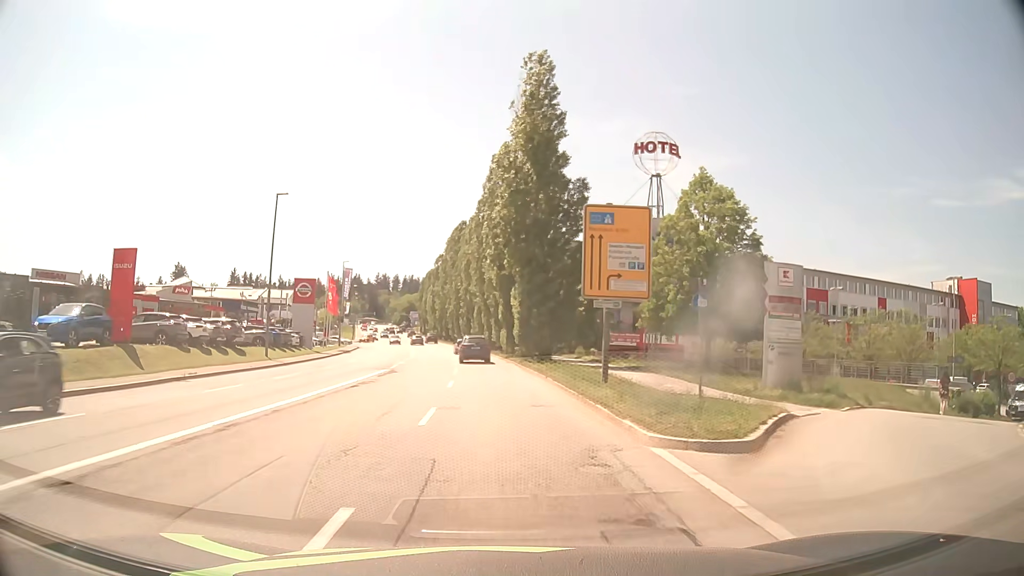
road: tertiary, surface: asphalt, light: Day
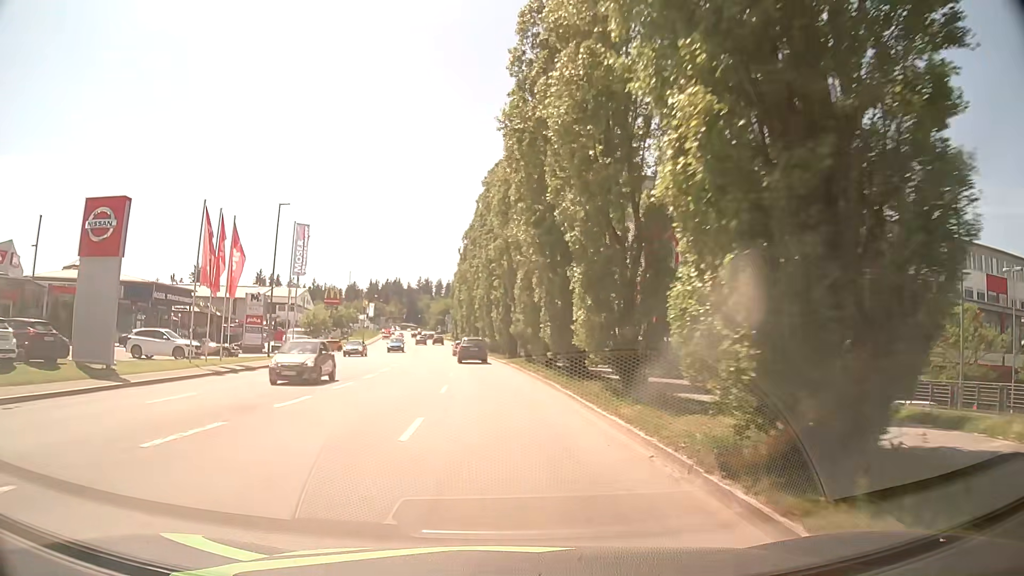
(-1.6, +38.0) m; -5°
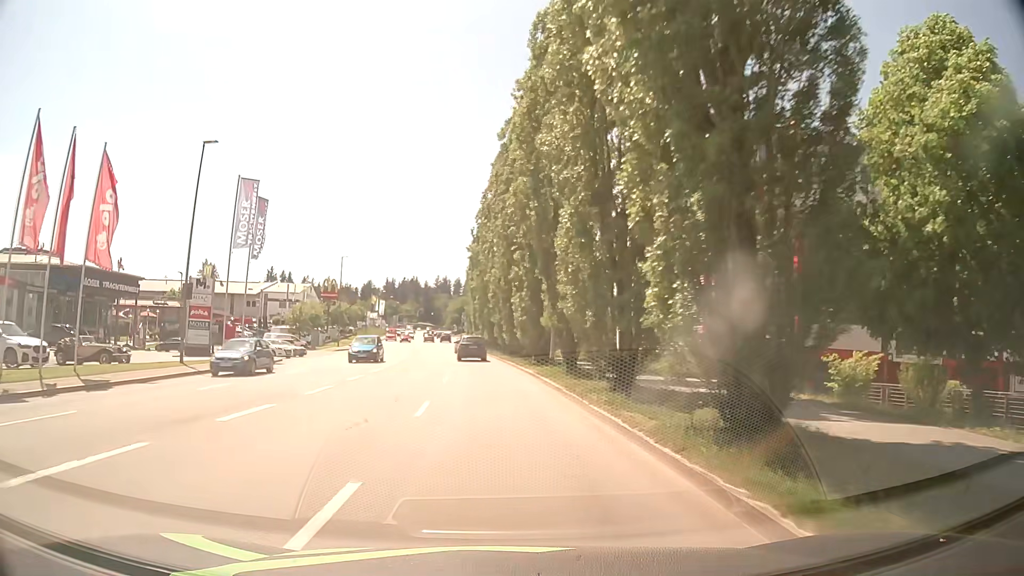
(0.0, +15.1) m; -1°
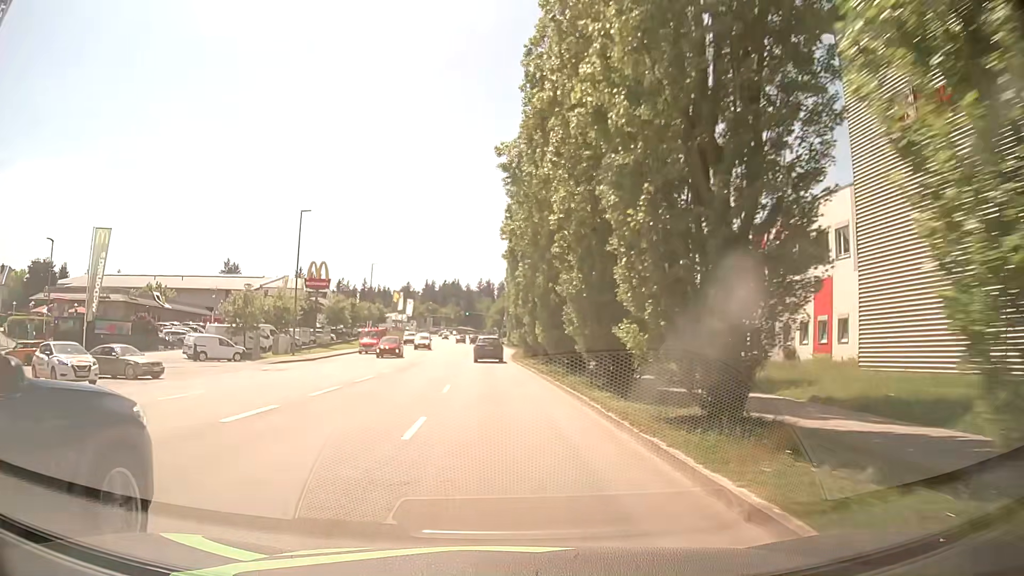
(-1.1, +30.3) m; -4°
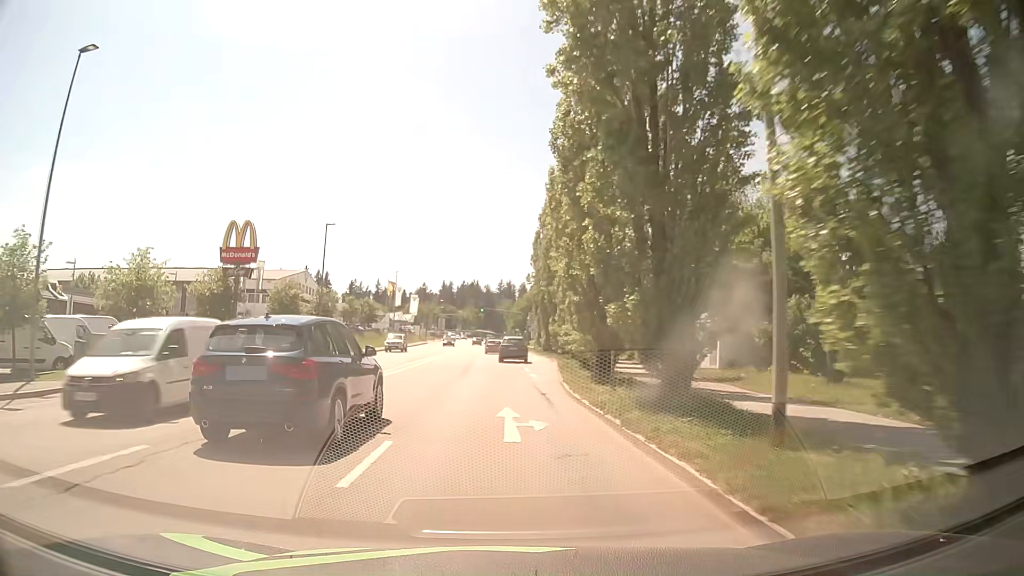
(-0.9, +30.4) m; -2°
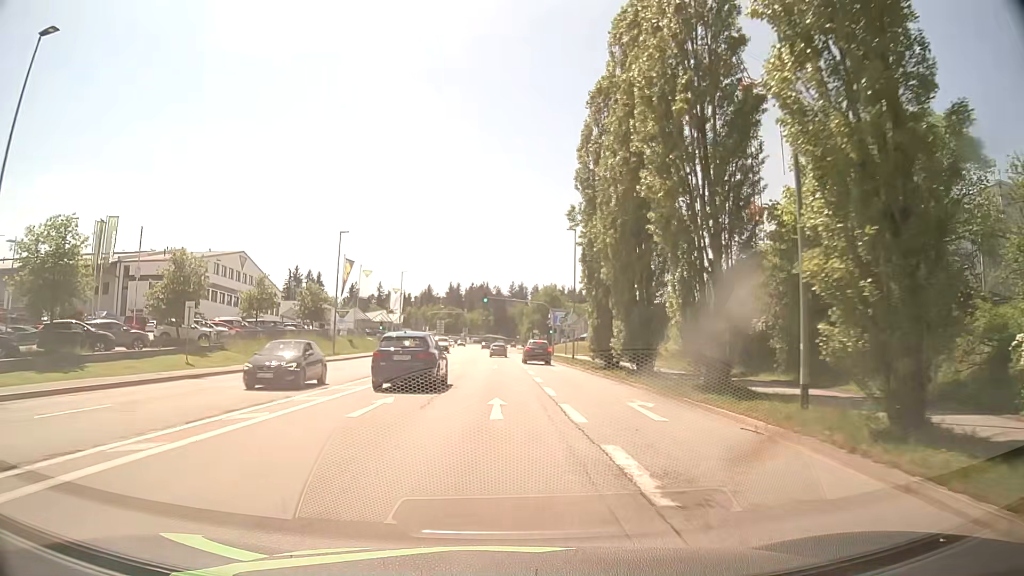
(-0.7, +37.9) m; -1°
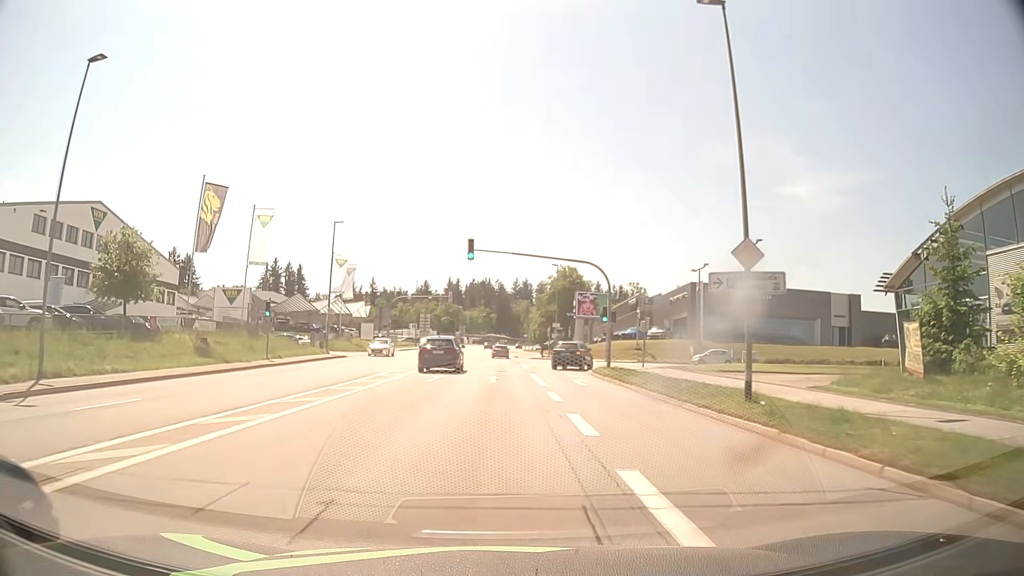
(-0.5, +37.9) m; 0°
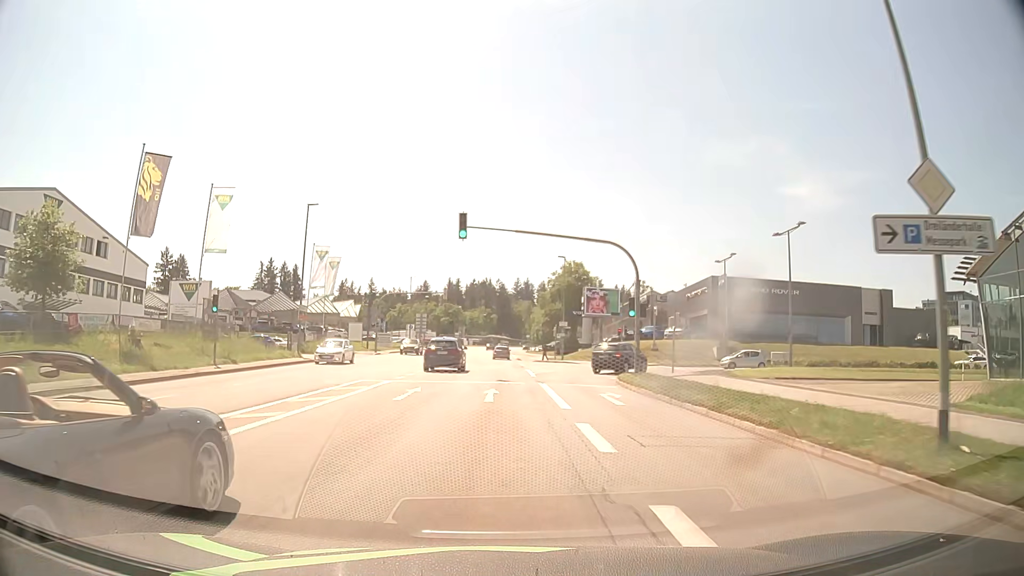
(0.0, +7.6) m; -1°
(0, +10) (0, +20) (0, +30) (0, +40) (0, +50) (0, +60) (0, +70) (0, +80) (0, +90) (0, +100) m
